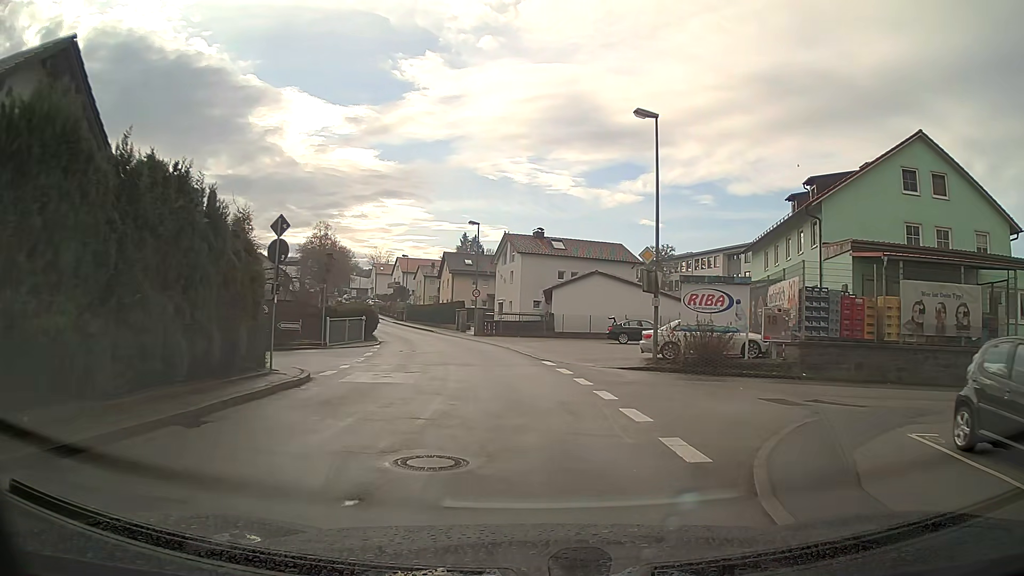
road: unclassified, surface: asphalt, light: Day
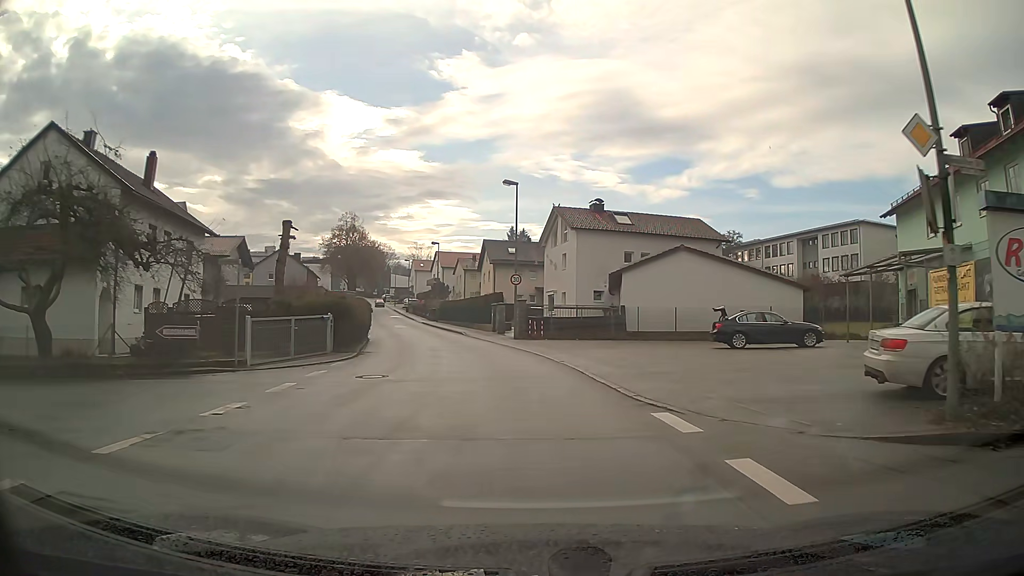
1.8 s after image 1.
(-0.5, +13.9) m; -5°
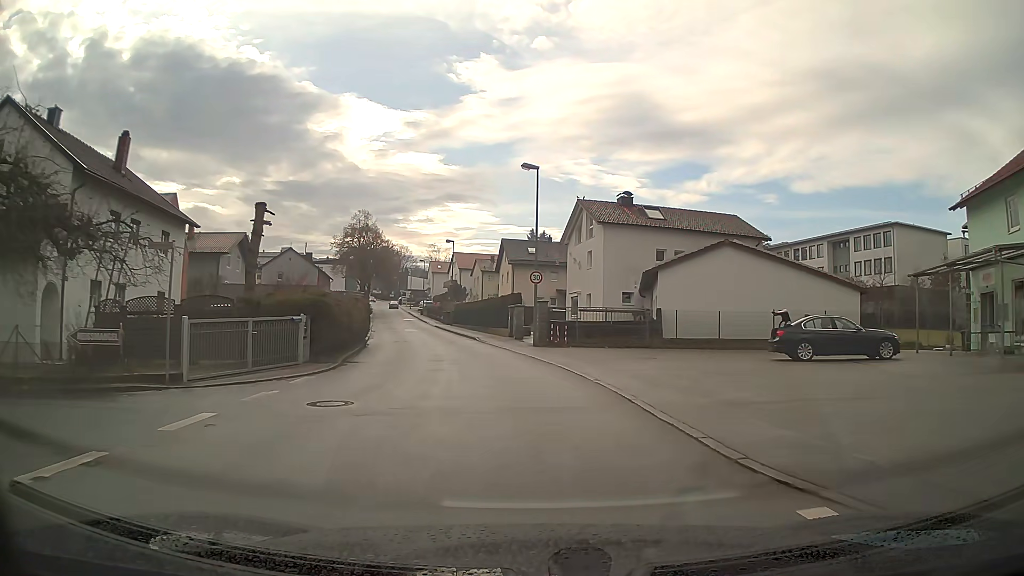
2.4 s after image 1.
(-0.1, +4.6) m; -2°
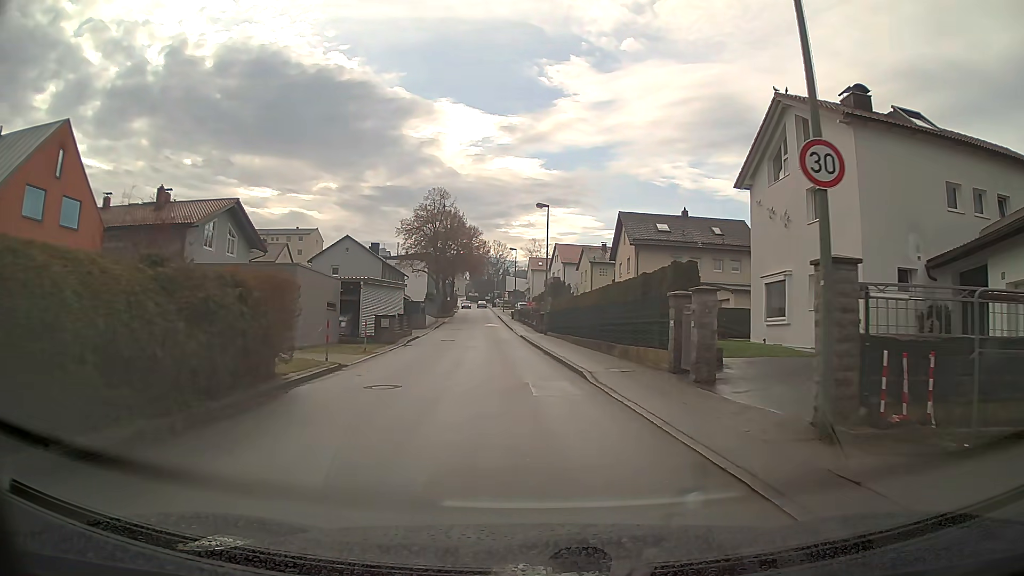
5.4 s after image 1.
(-1.7, +22.9) m; -9°
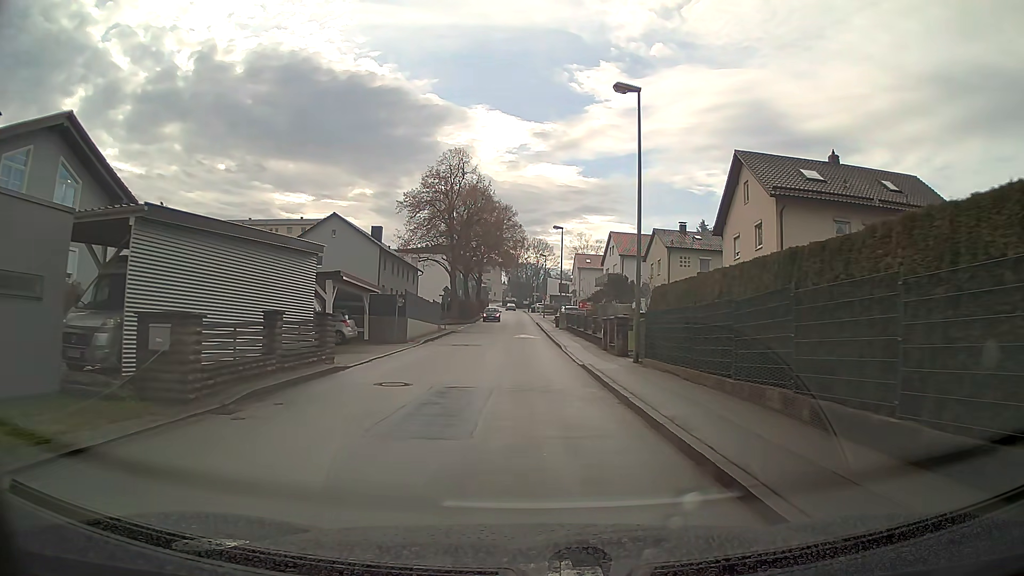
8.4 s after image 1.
(-0.8, +23.1) m; -3°
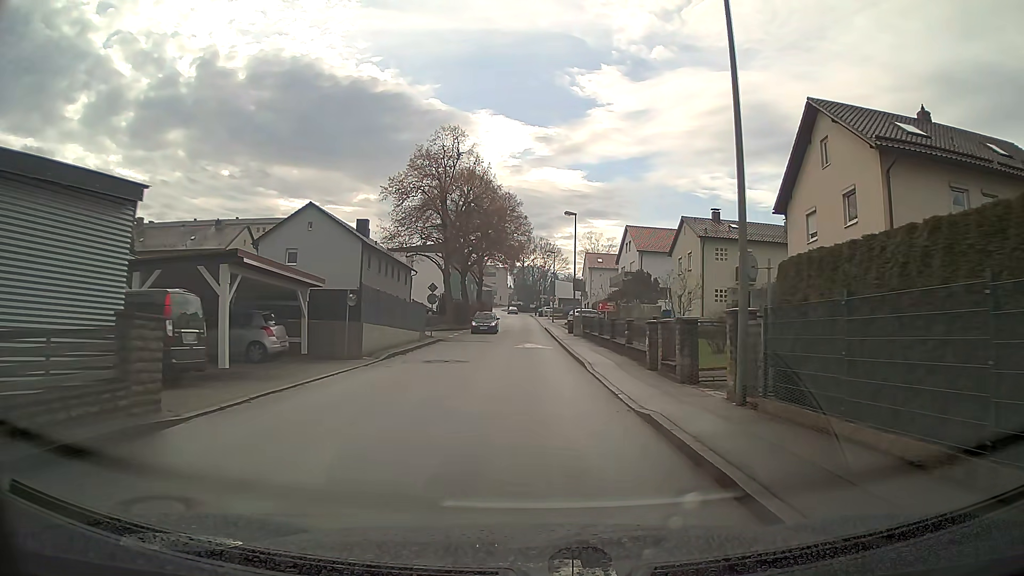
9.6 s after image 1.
(-0.1, +9.2) m; -1°
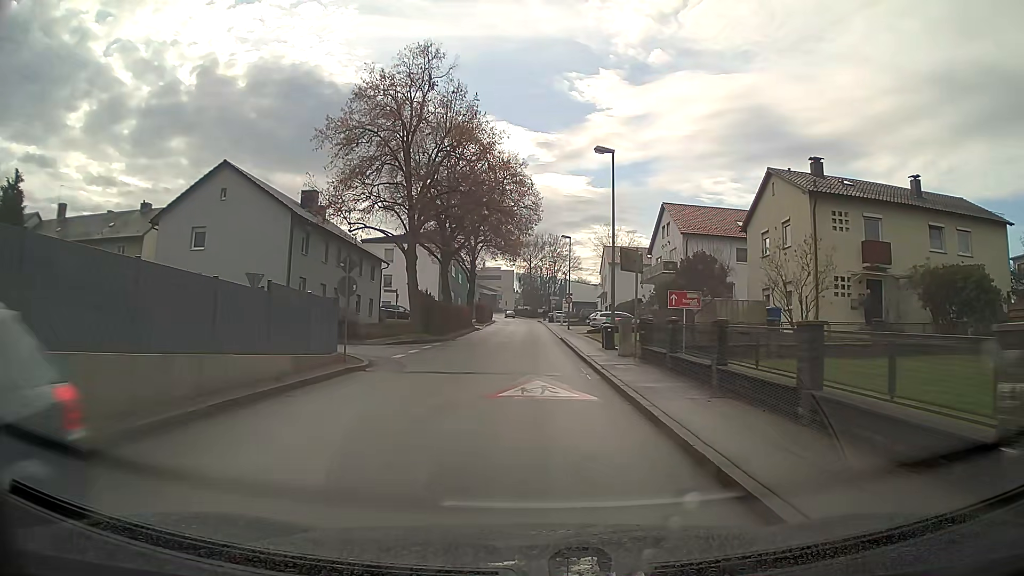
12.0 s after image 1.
(0.0, +18.2) m; 0°
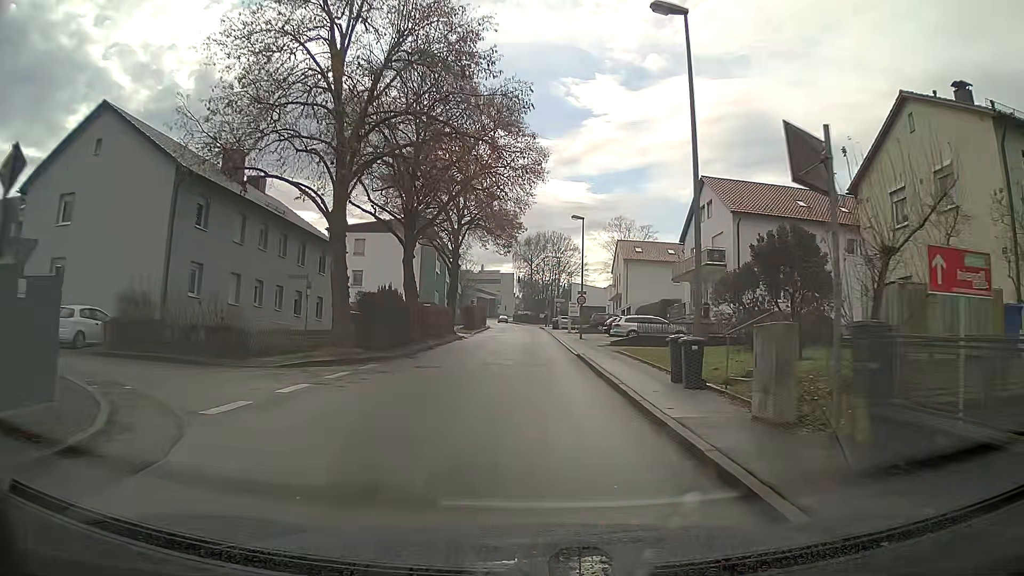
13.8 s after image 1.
(0.0, +13.6) m; 0°
(0, +10) (0, +20) (0, +30) (0, +40) (0, +50) (-1, +60) (-1, +70) (-1, +80) (-2, +90) (-3, +100) m
